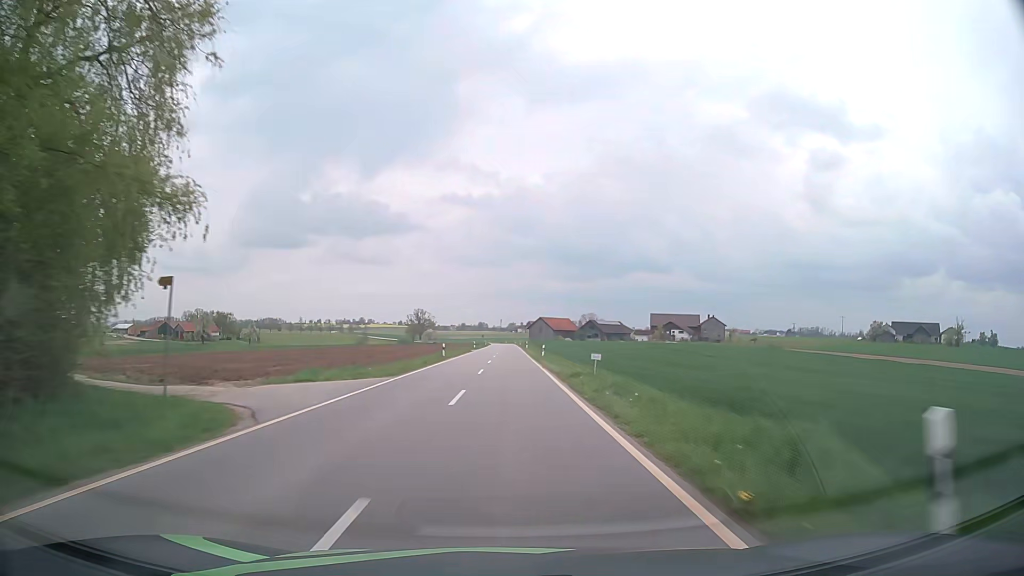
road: tertiary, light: Day
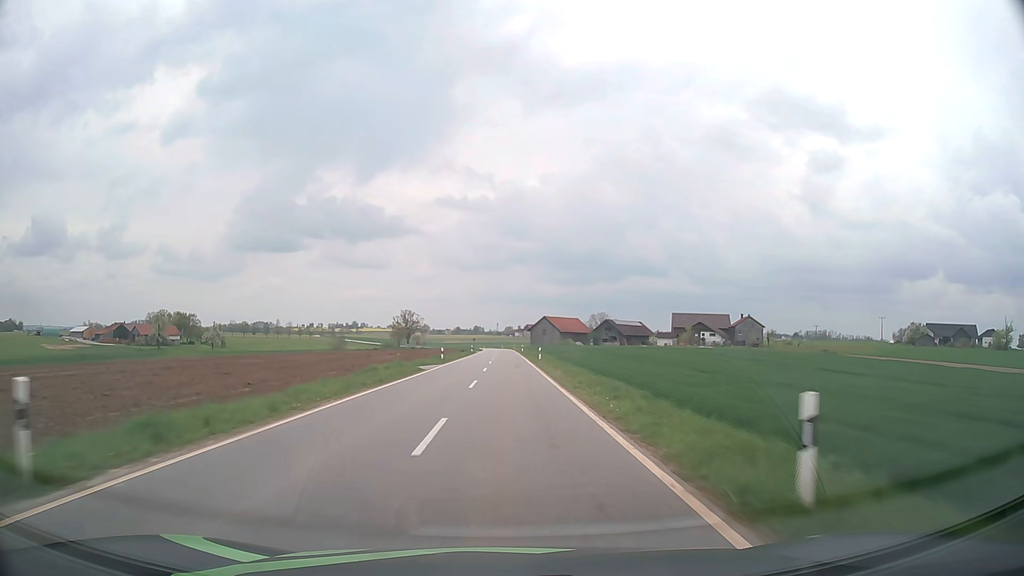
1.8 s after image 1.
(+0.2, +42.3) m; 0°
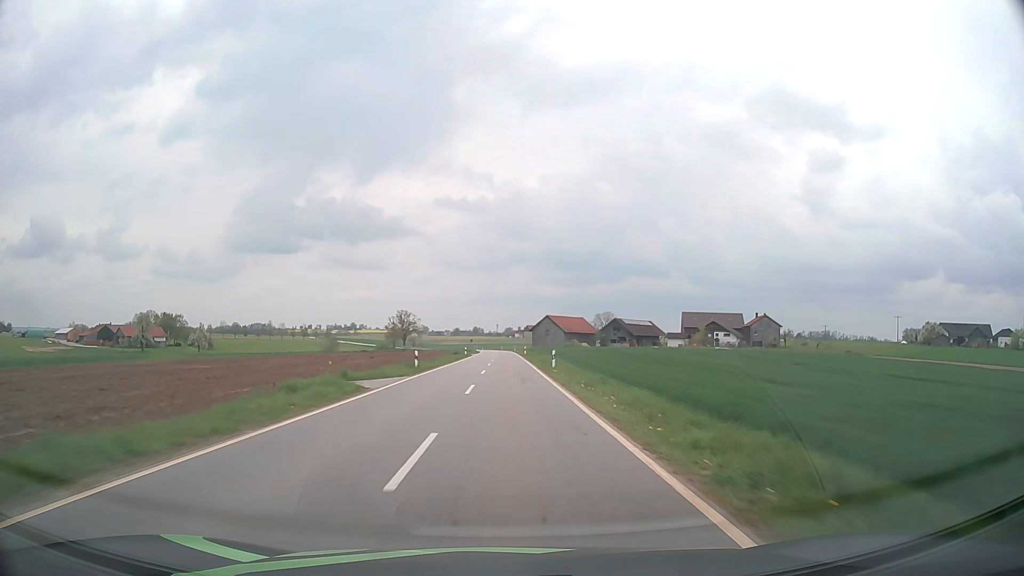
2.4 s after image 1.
(0.0, +14.1) m; 0°
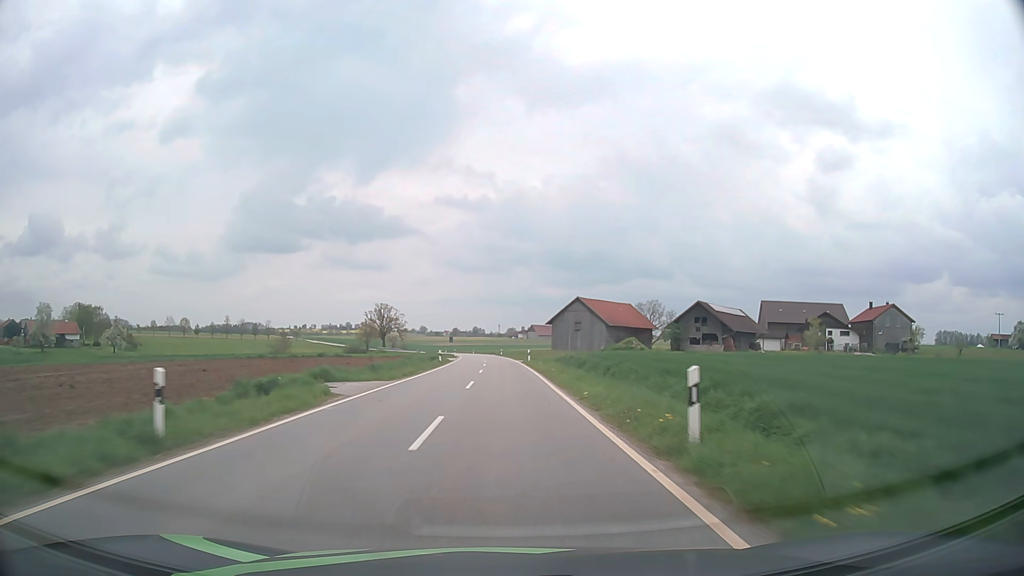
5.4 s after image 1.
(0.0, +70.7) m; 0°
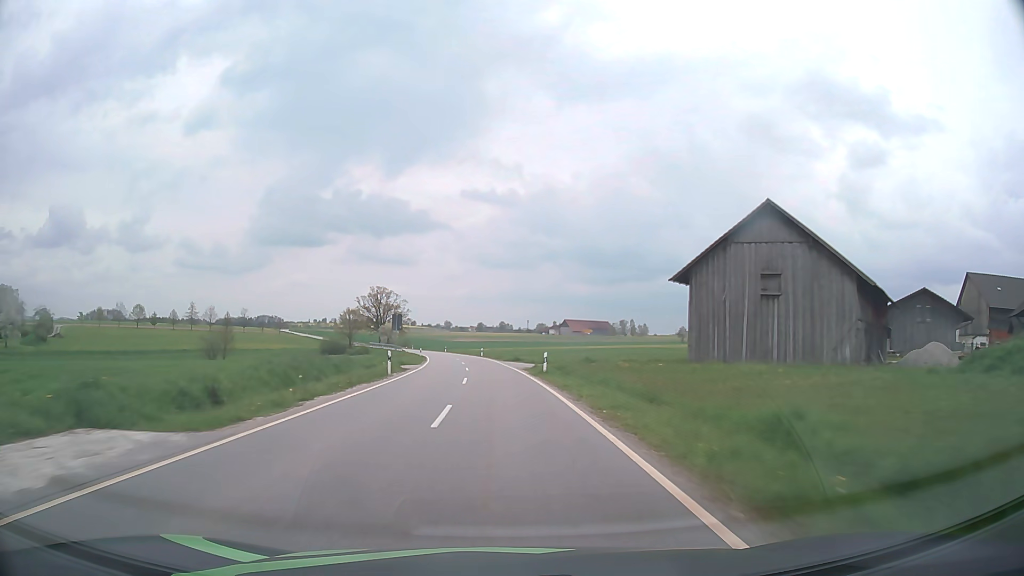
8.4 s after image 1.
(-1.0, +70.9) m; -2°
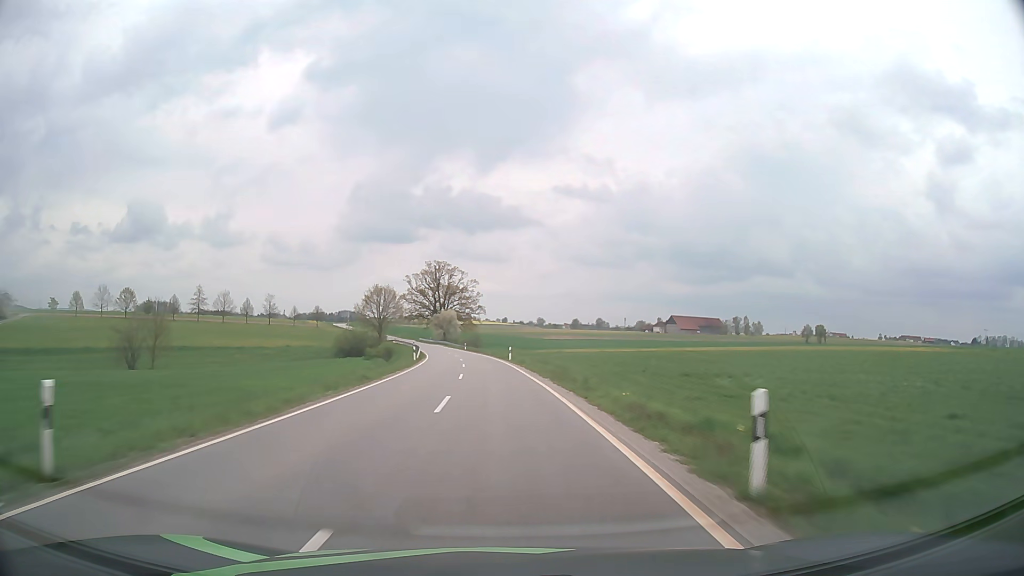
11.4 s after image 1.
(-3.8, +70.9) m; -8°
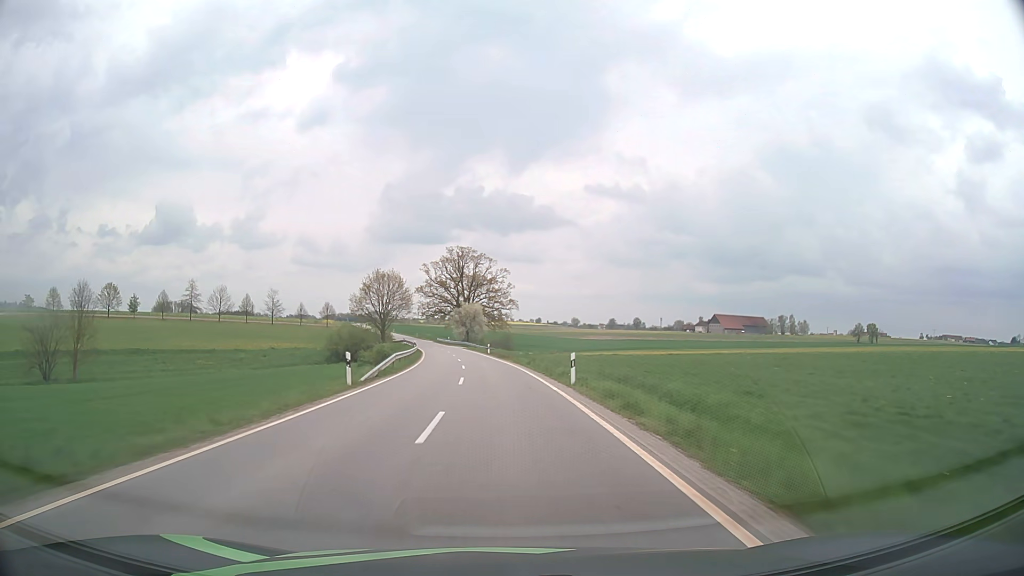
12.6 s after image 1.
(-0.7, +28.5) m; -3°
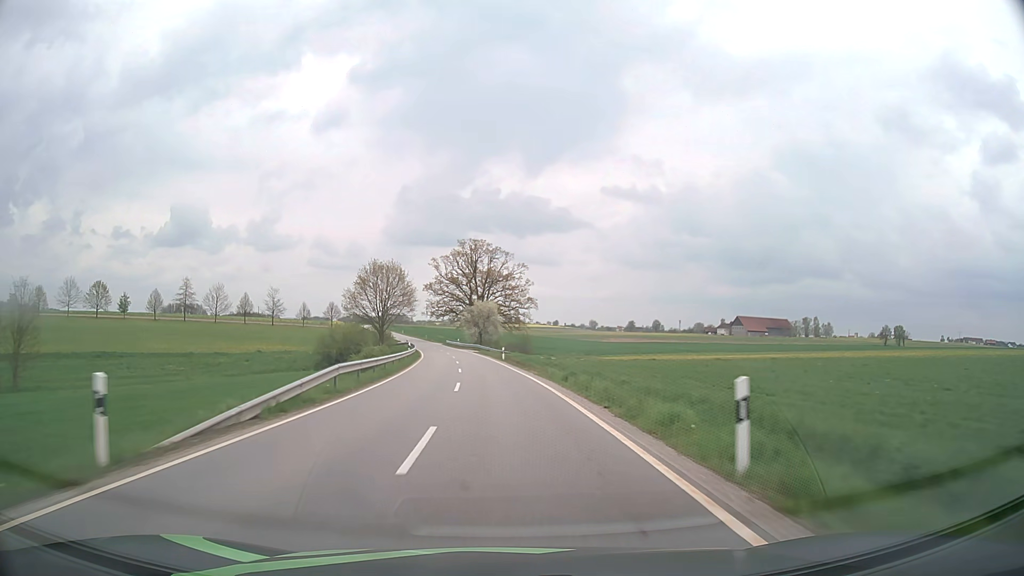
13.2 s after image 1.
(-0.2, +14.2) m; -1°
